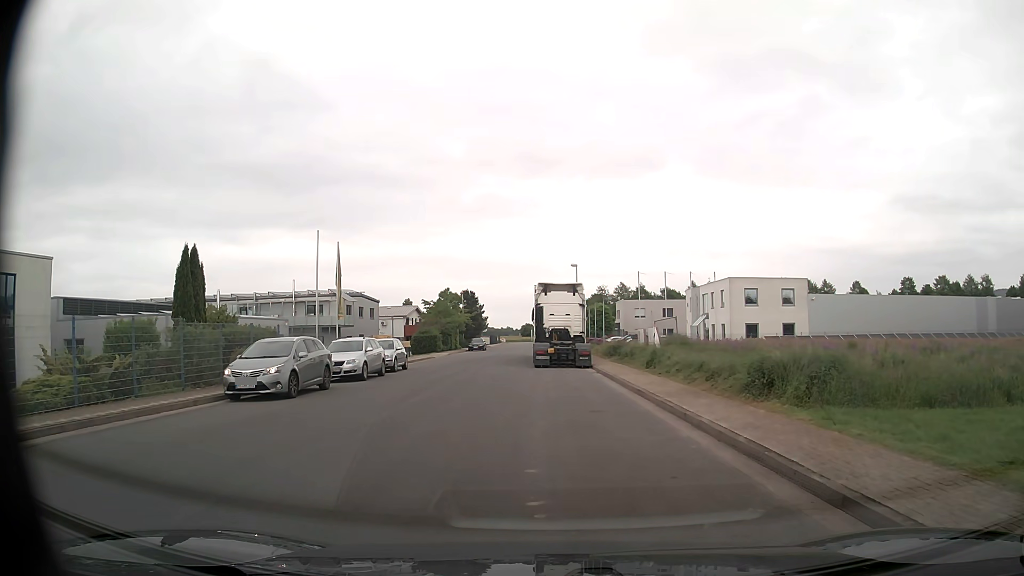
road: unclassified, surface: asphalt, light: Day
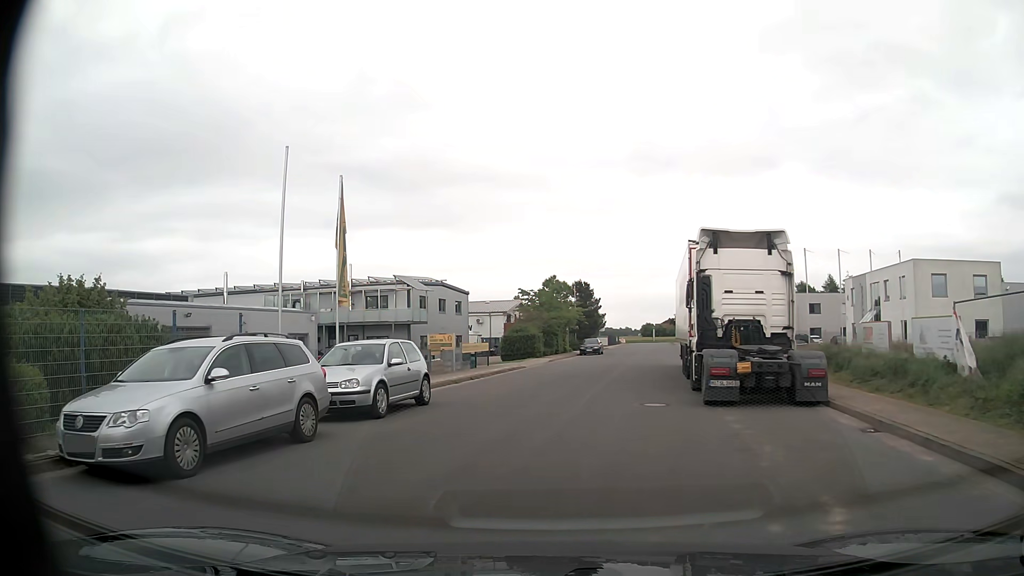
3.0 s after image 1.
(-1.0, +16.7) m; -10°
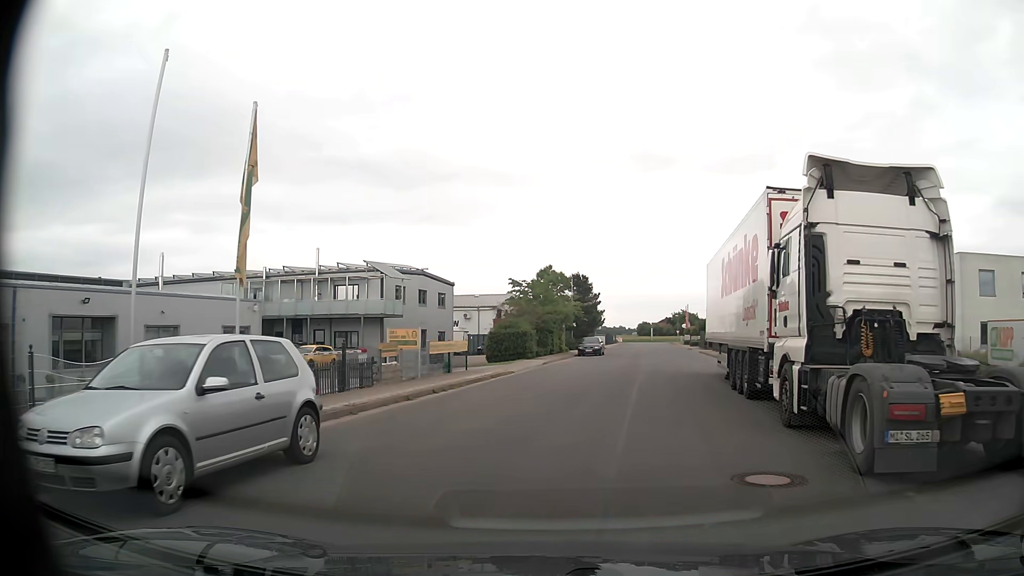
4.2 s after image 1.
(-0.1, +7.3) m; 0°
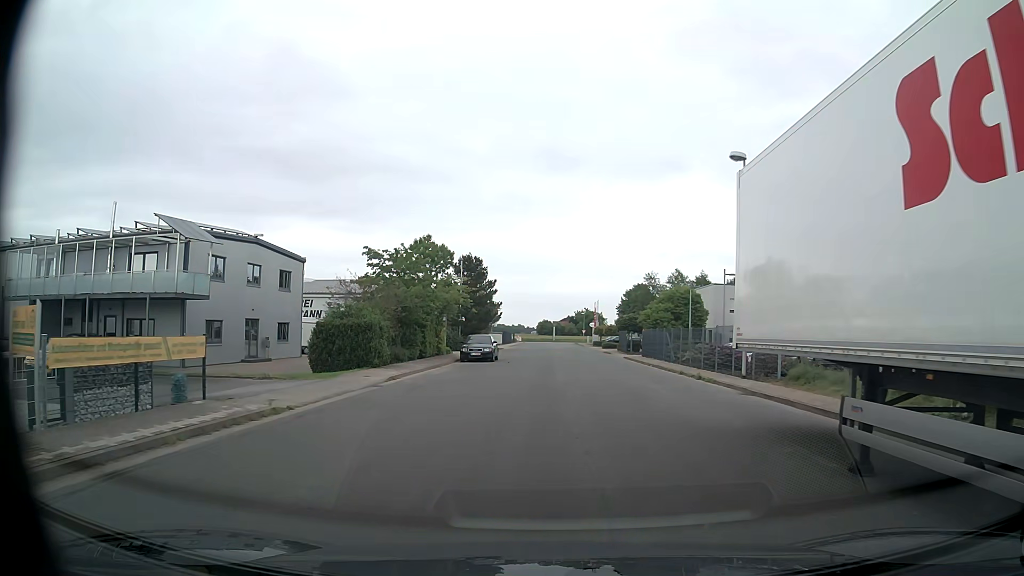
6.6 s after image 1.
(+1.2, +15.2) m; +9°
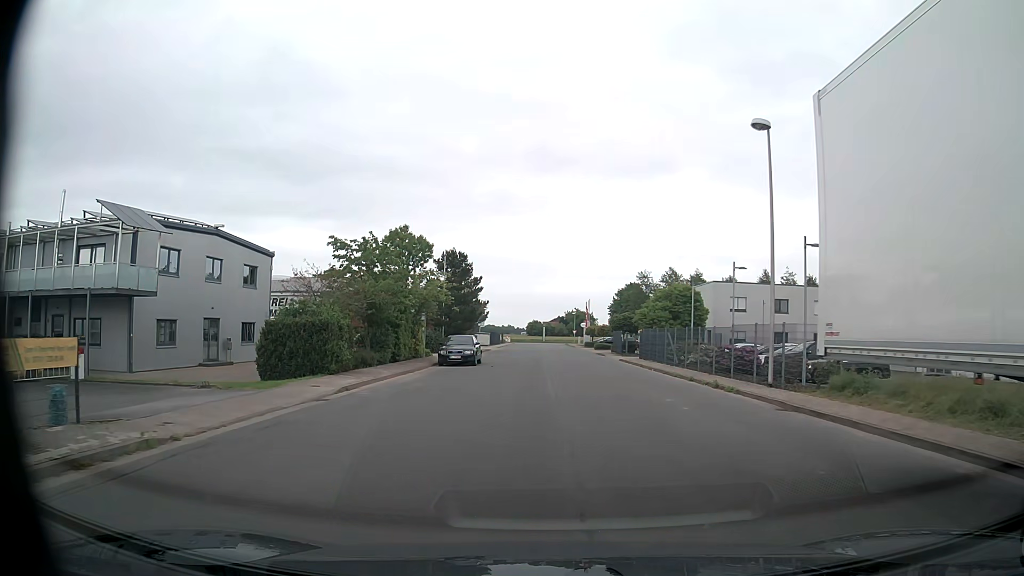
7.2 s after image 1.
(0.0, +3.9) m; 0°
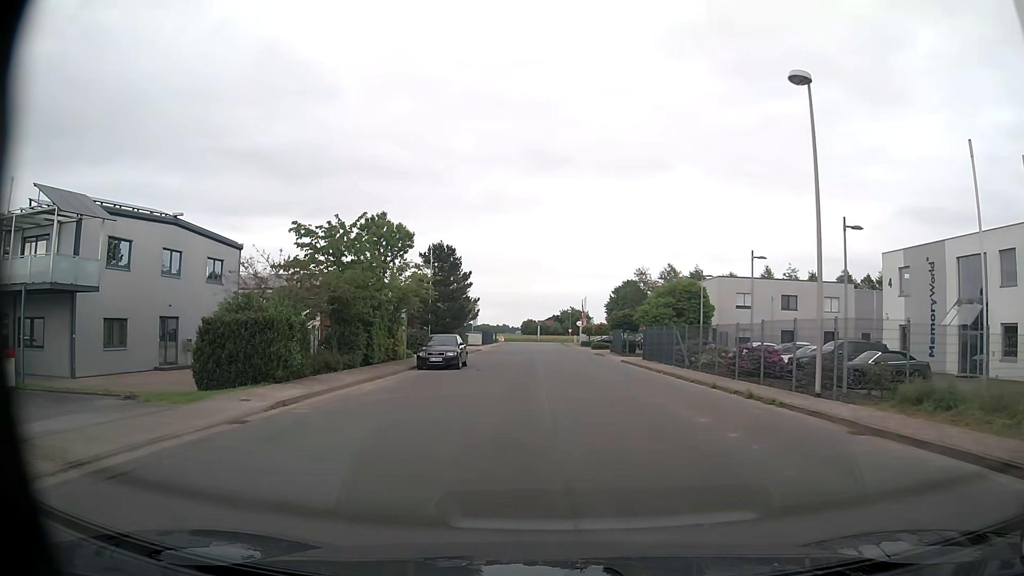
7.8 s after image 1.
(0.0, +4.0) m; 0°
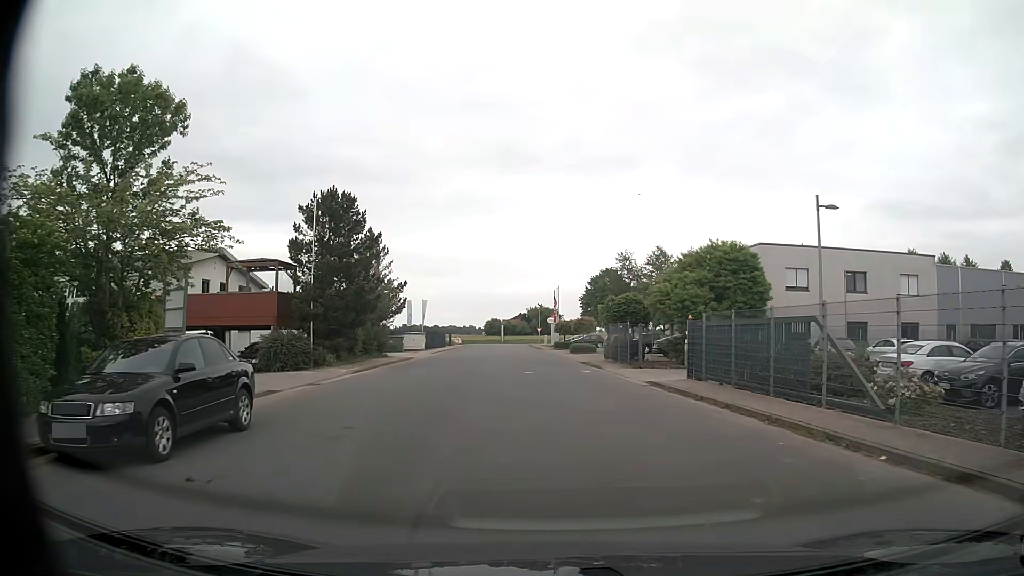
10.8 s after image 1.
(+0.5, +20.6) m; +3°
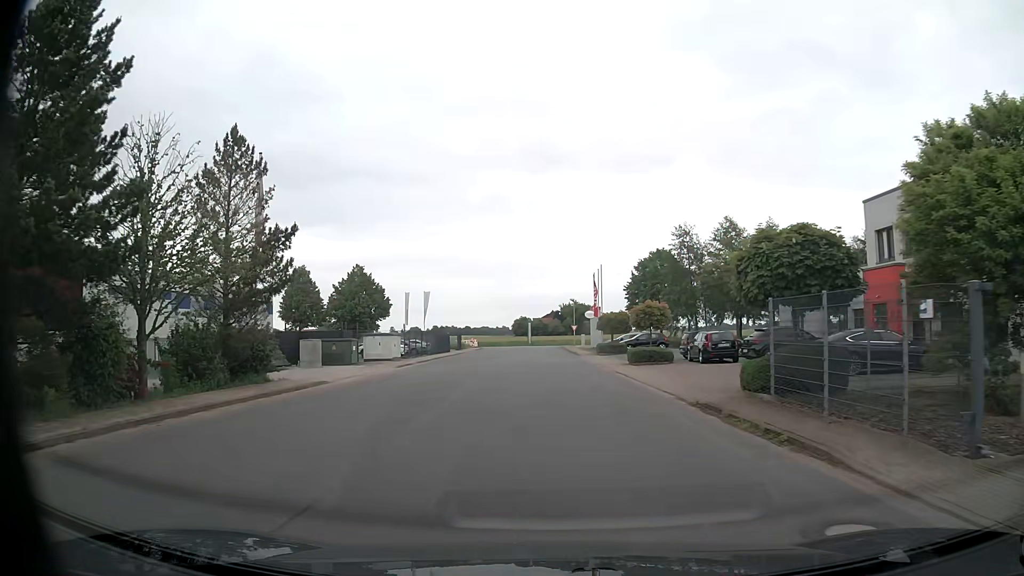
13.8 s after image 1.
(-0.4, +23.0) m; -3°
(0, +10) (0, +20) (-1, +30) (-1, +40) (-1, +50) (-1, +60) (-1, +70) (-2, +80) (-1, +90) (+6, +96) m
